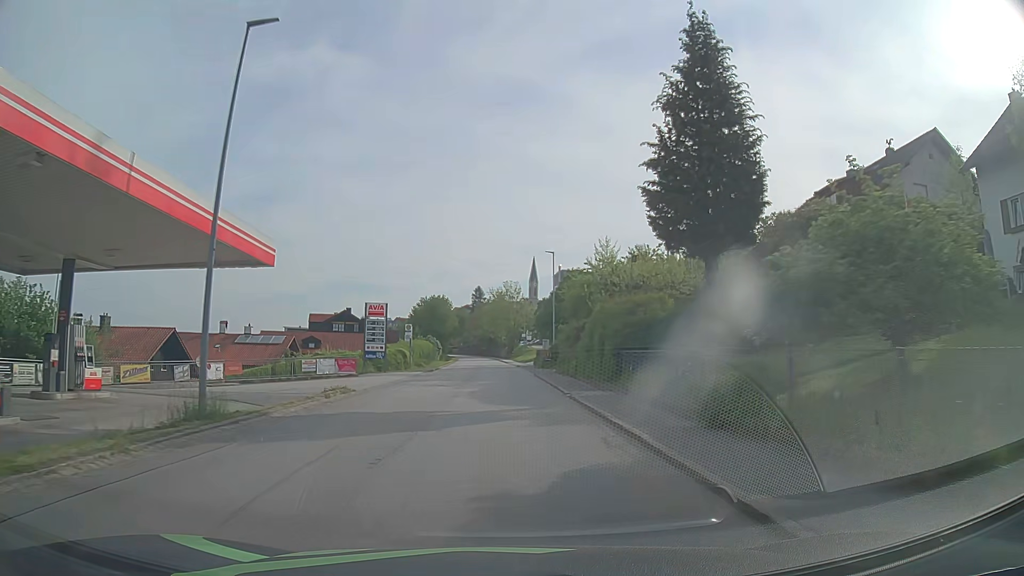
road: tertiary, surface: asphalt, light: Day
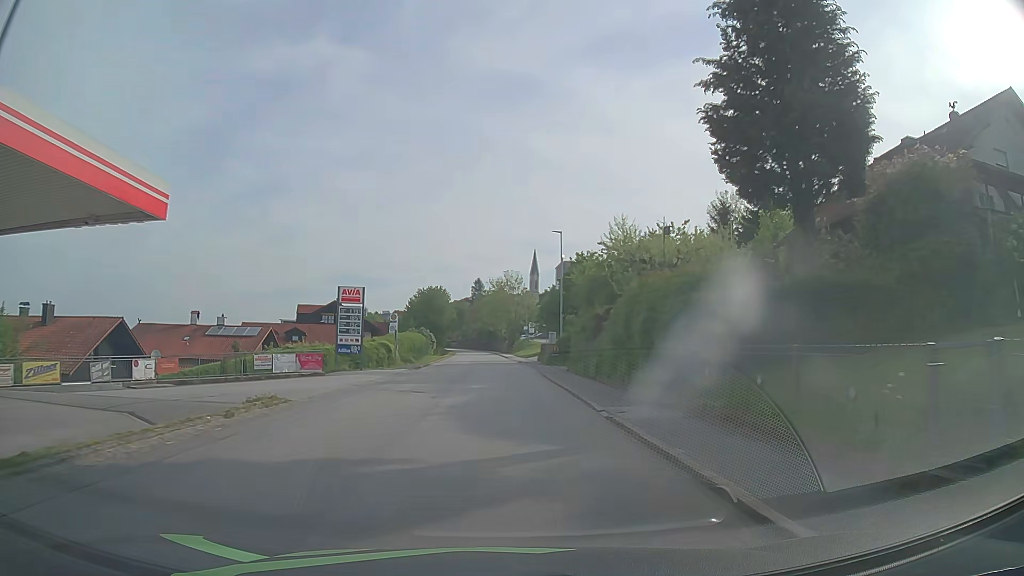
(0.0, +7.2) m; 0°
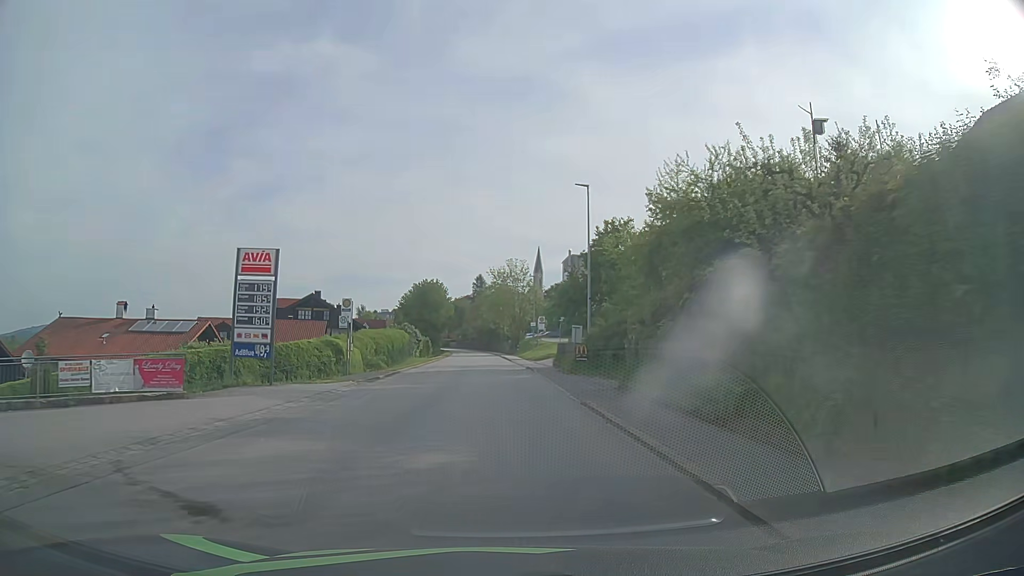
(0.0, +14.5) m; -1°
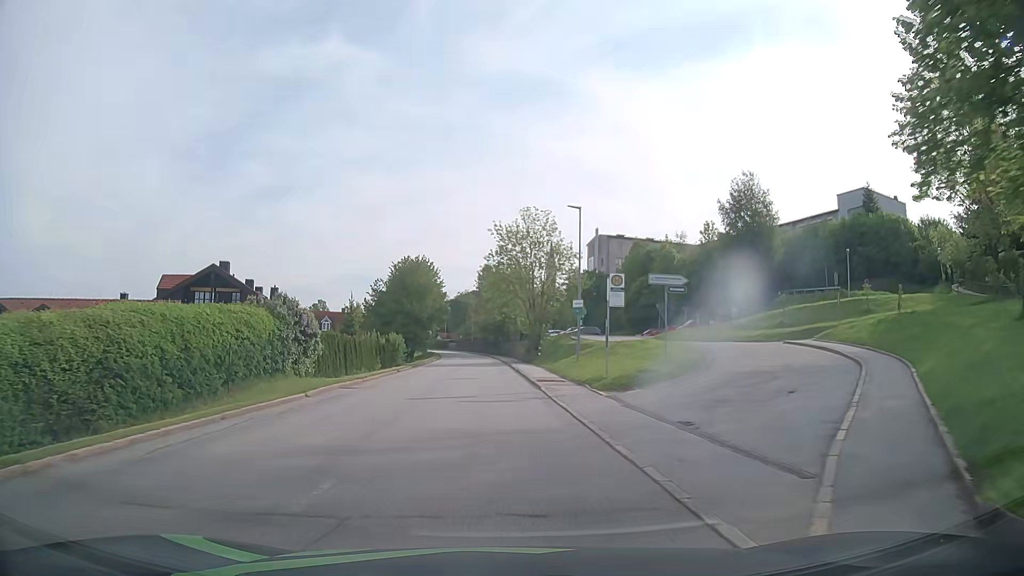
(+0.2, +36.4) m; 0°
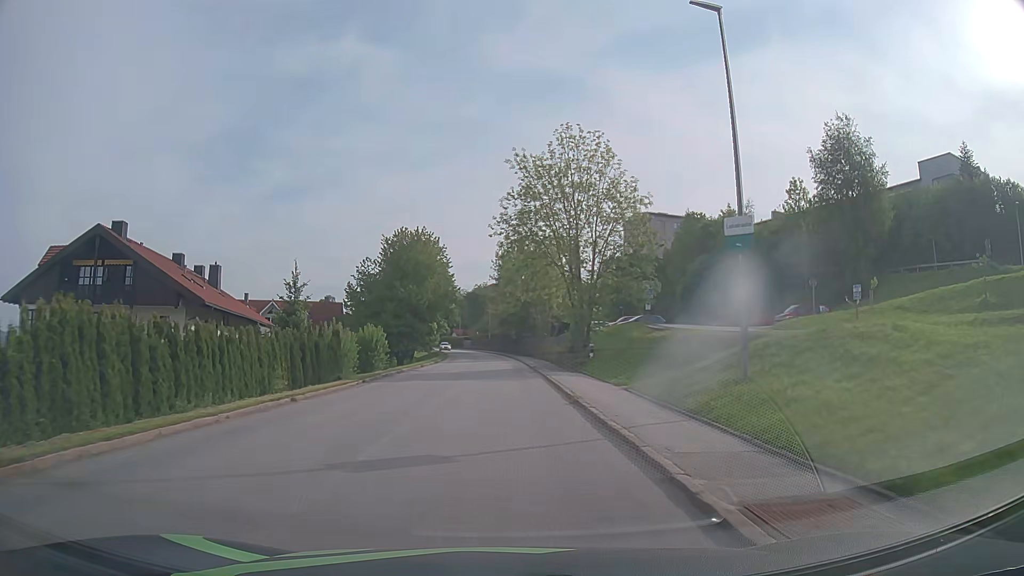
(-0.3, +21.8) m; -2°
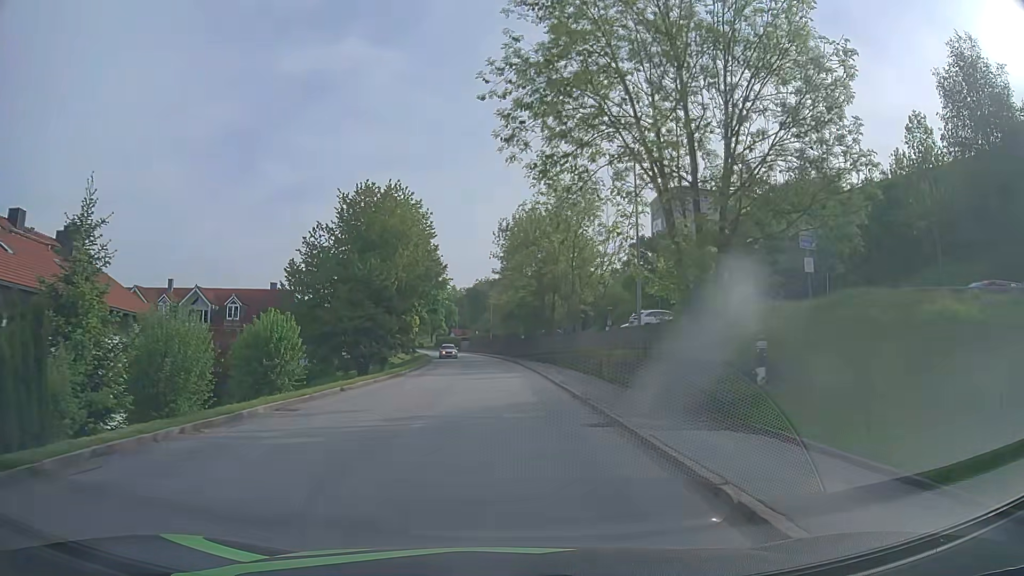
(-0.2, +21.9) m; 0°
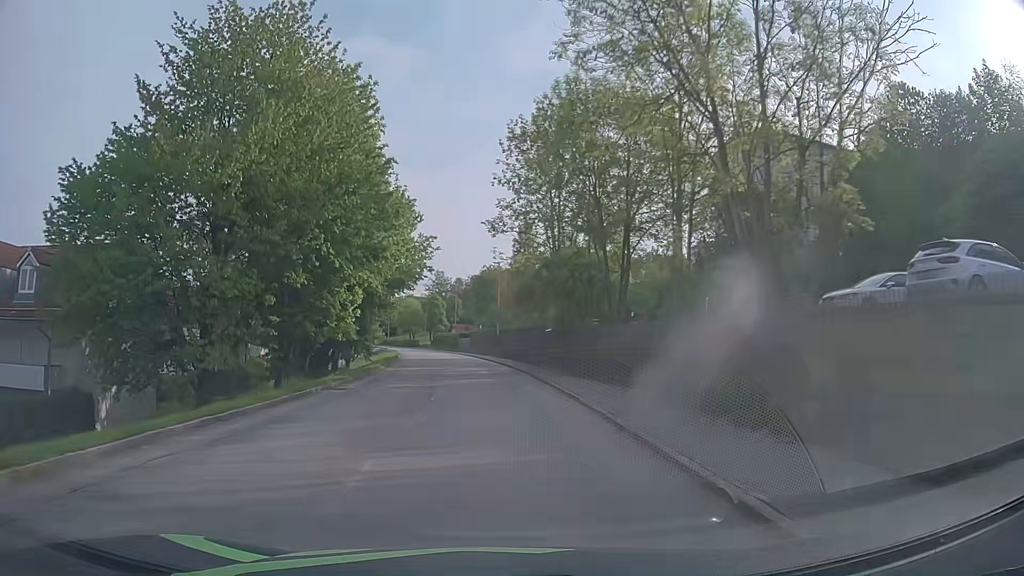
(-0.2, +29.2) m; -1°
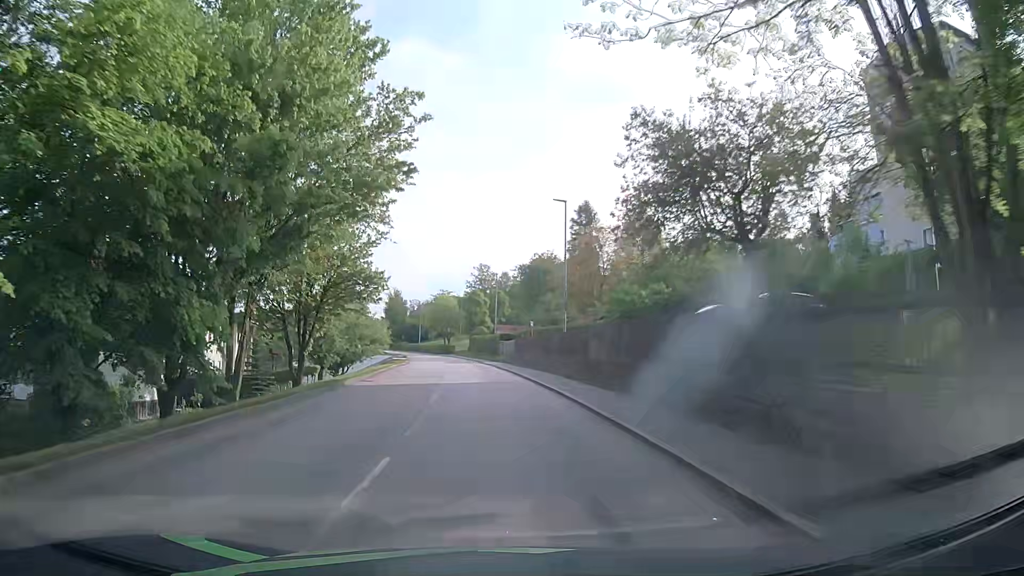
(-1.1, +29.7) m; -5°
(0, +10) (0, +20) (-1, +30) (-2, +40) (-3, +50) (-4, +60) (-5, +70) (-6, +80) (-8, +90) (-10, +99) m
